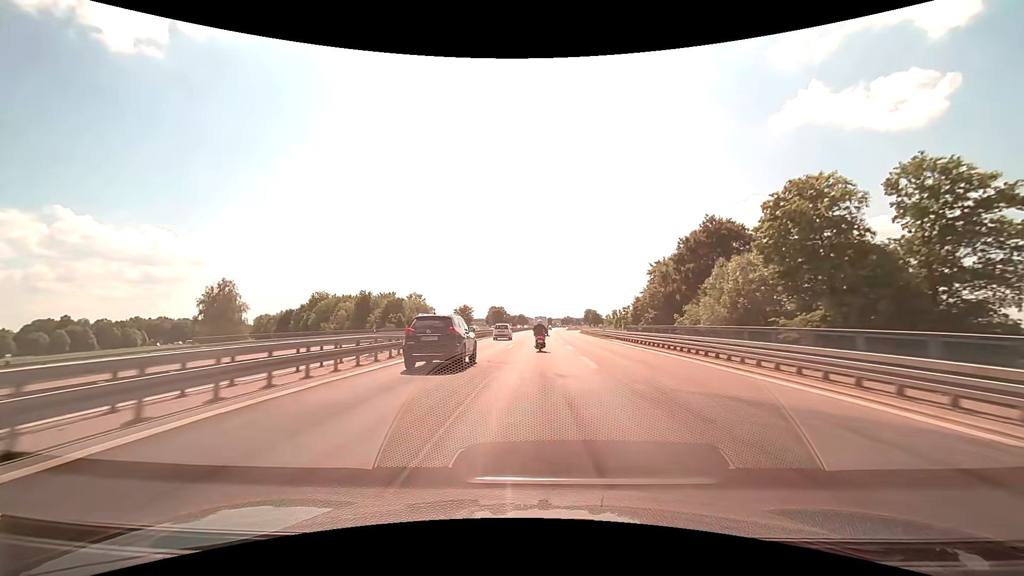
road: motorway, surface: asphalt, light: Day
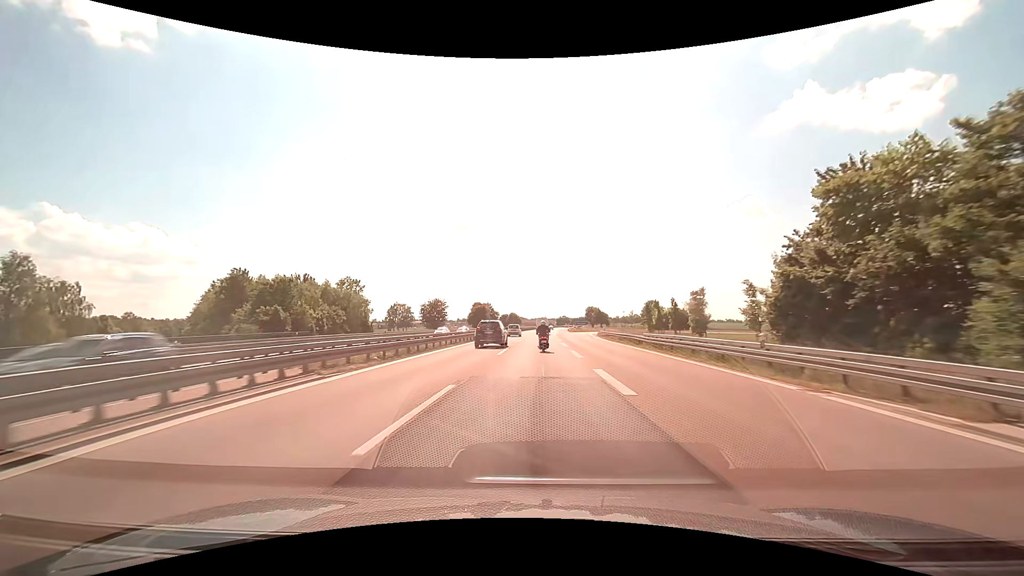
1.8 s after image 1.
(+0.3, +42.6) m; +1°
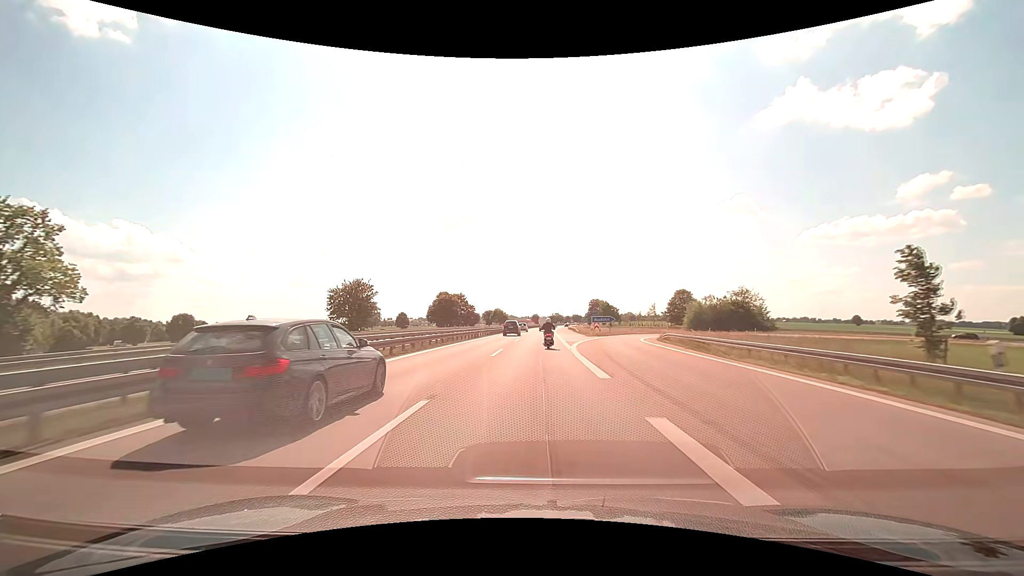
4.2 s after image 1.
(+0.5, +56.7) m; +1°
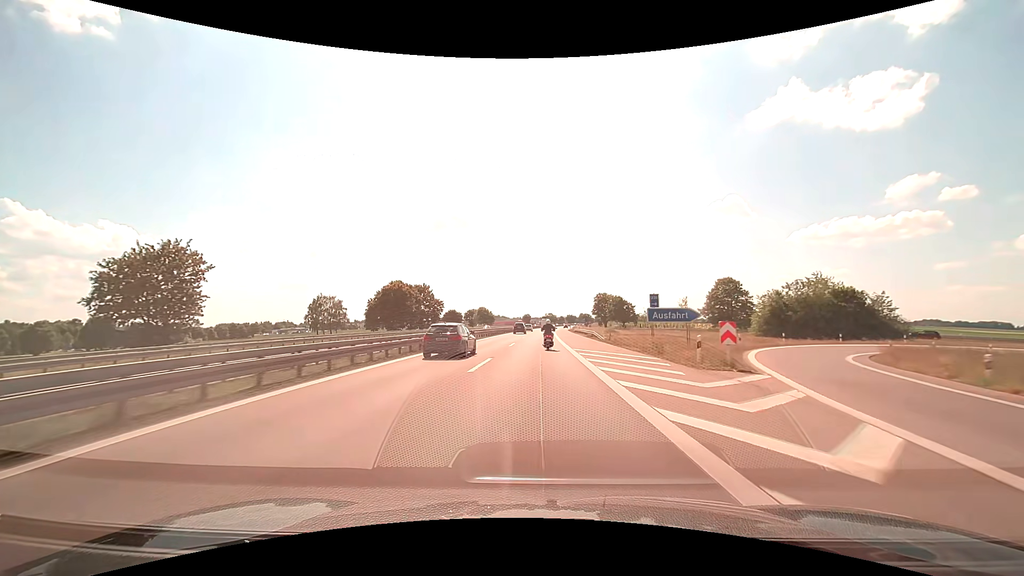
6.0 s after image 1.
(+0.4, +42.4) m; +1°
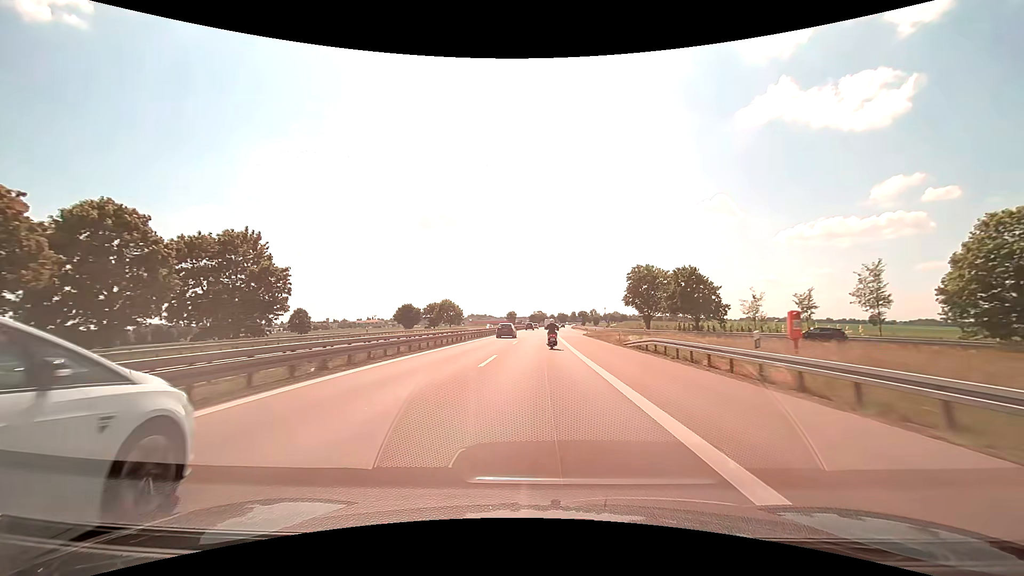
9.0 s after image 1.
(+0.7, +70.5) m; +1°
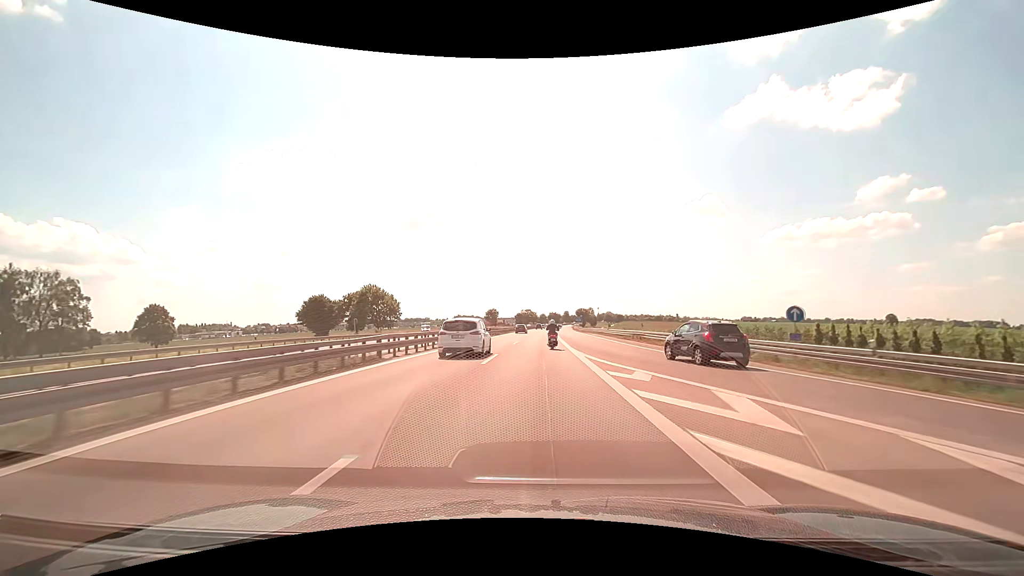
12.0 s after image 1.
(+0.8, +70.4) m; +1°
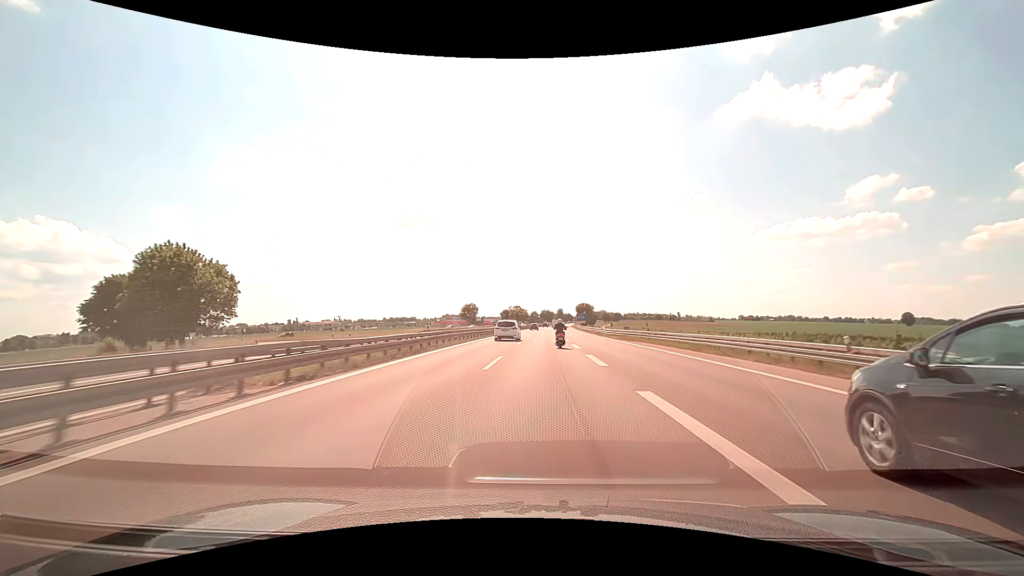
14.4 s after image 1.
(+0.3, +56.2) m; +1°
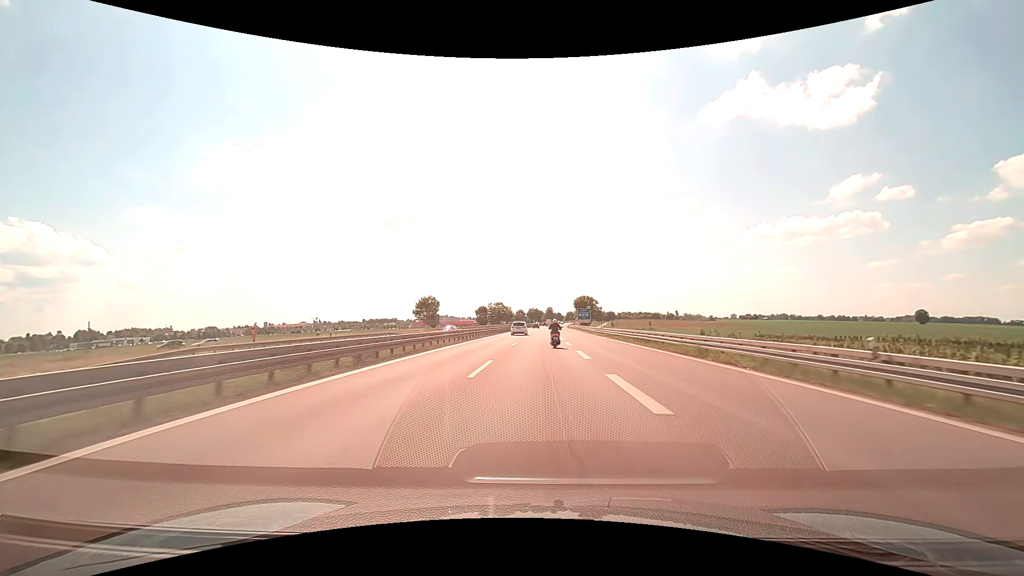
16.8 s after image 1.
(+0.9, +56.3) m; +2°
